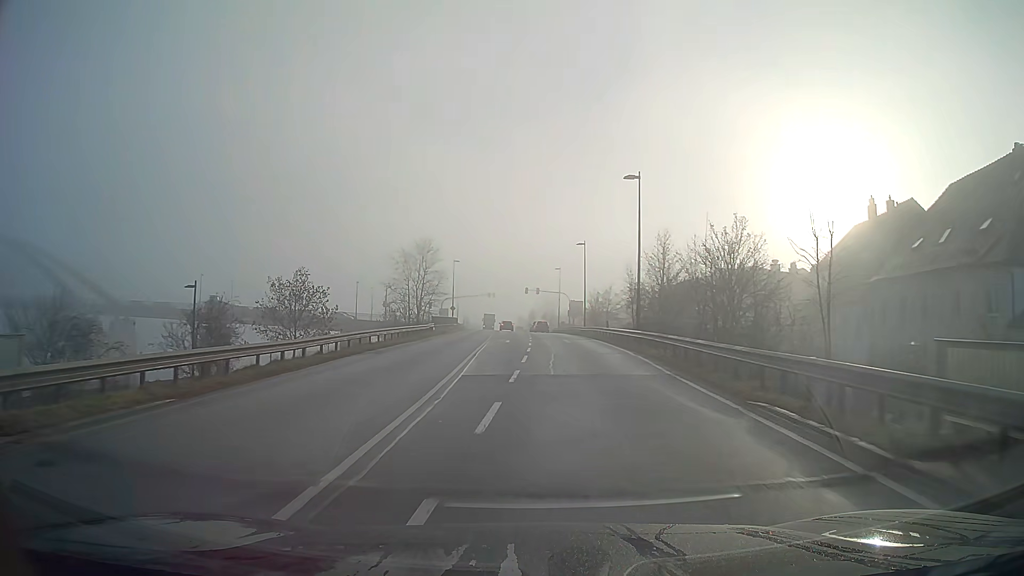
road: primary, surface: asphalt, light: Day
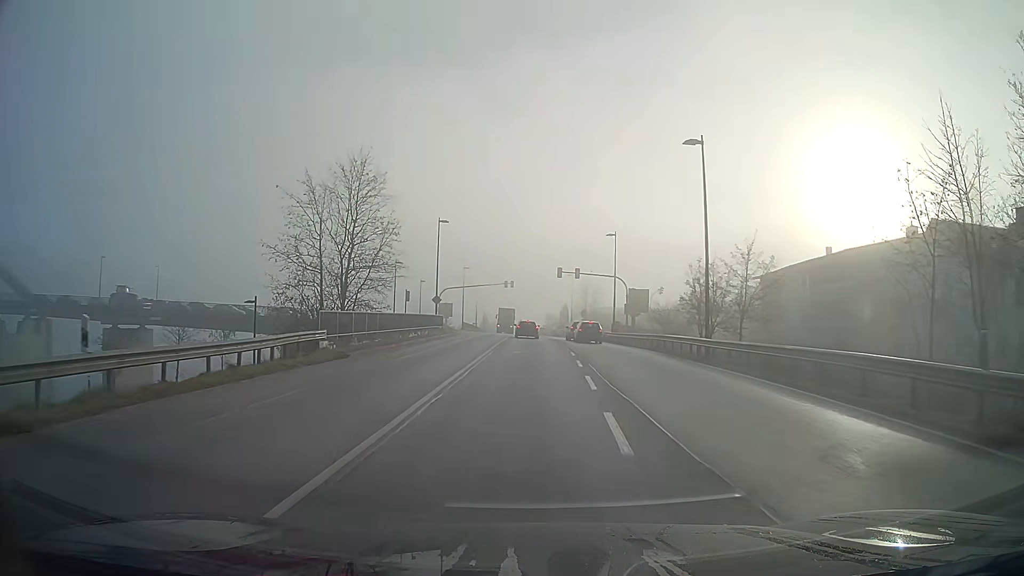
(-0.7, +37.1) m; -2°
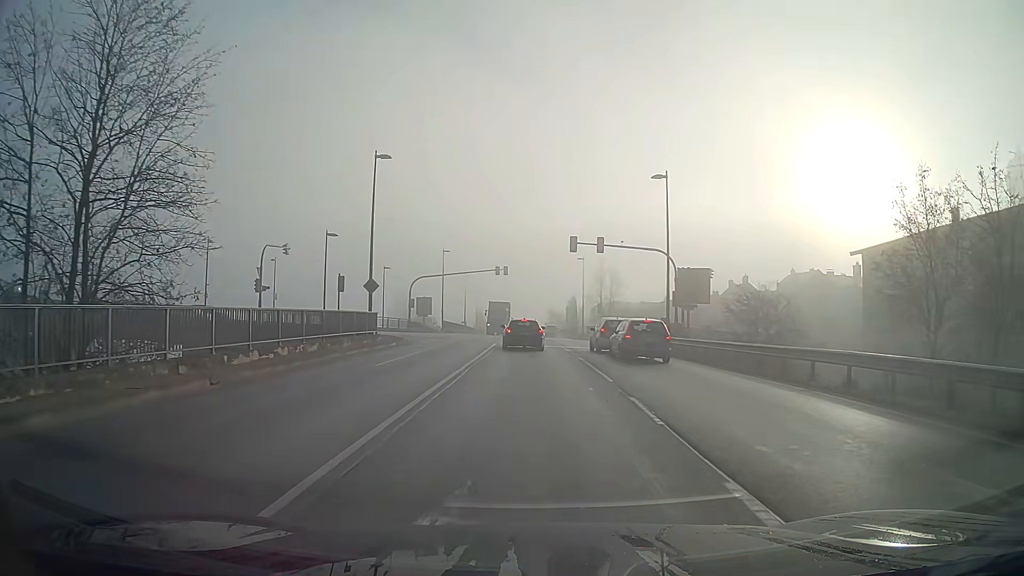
(0.0, +22.2) m; 0°
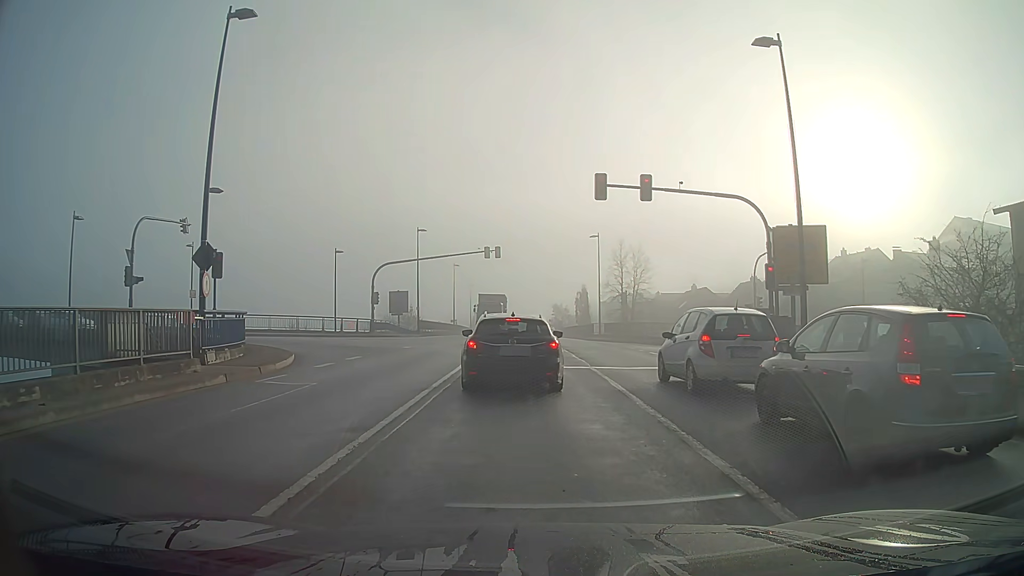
(0.0, +17.0) m; 0°
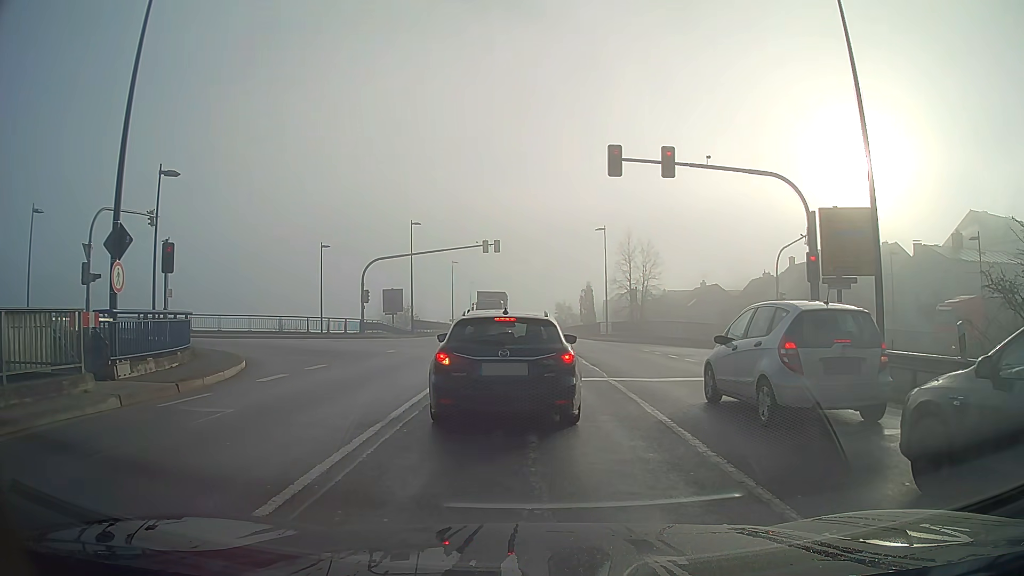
(0.0, +3.8) m; 0°
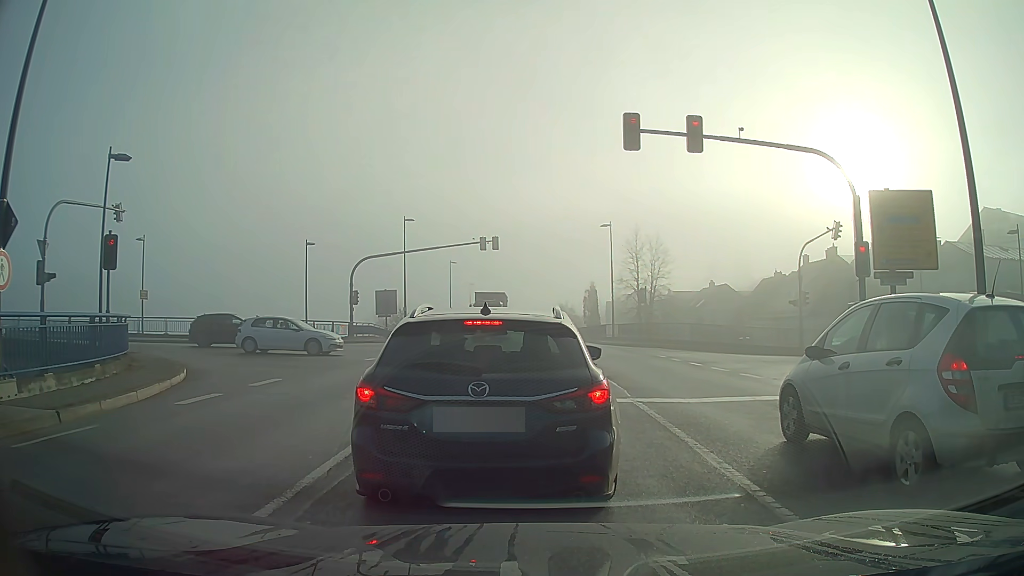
(0.0, +3.4) m; 0°
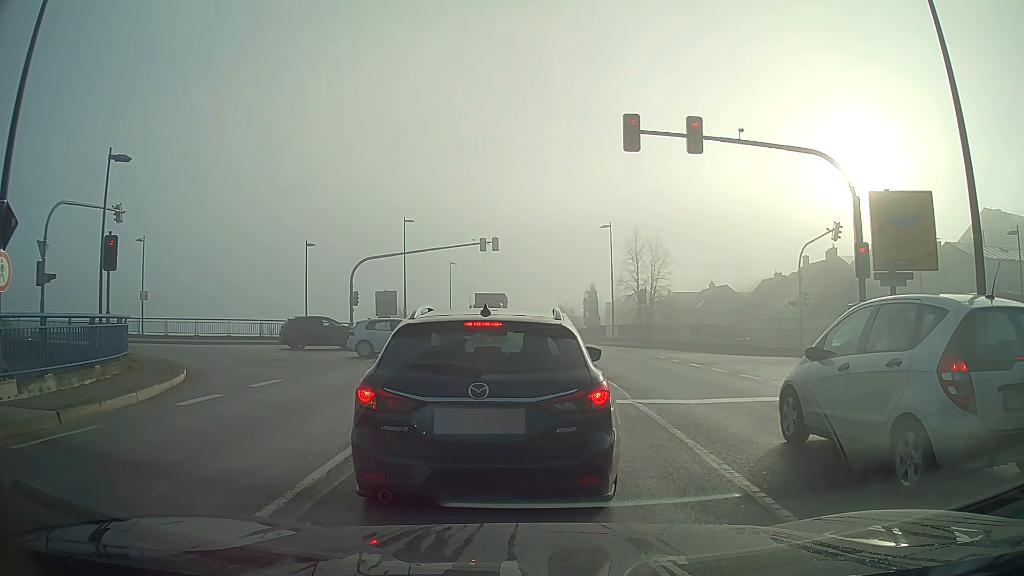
(0.0, 0.0) m; 0°
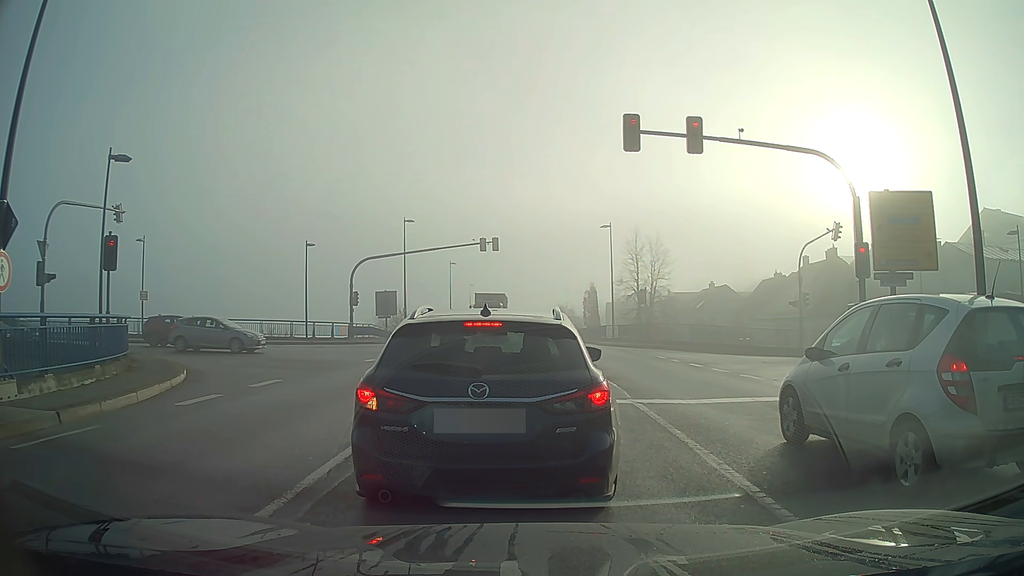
(0.0, 0.0) m; 0°
(0, +10) (-1, +20) (-8, +28) (-17, +31) (-27, +32) (-37, +32) (-47, +32) (-57, +31) (-67, +31) (-77, +31) m
